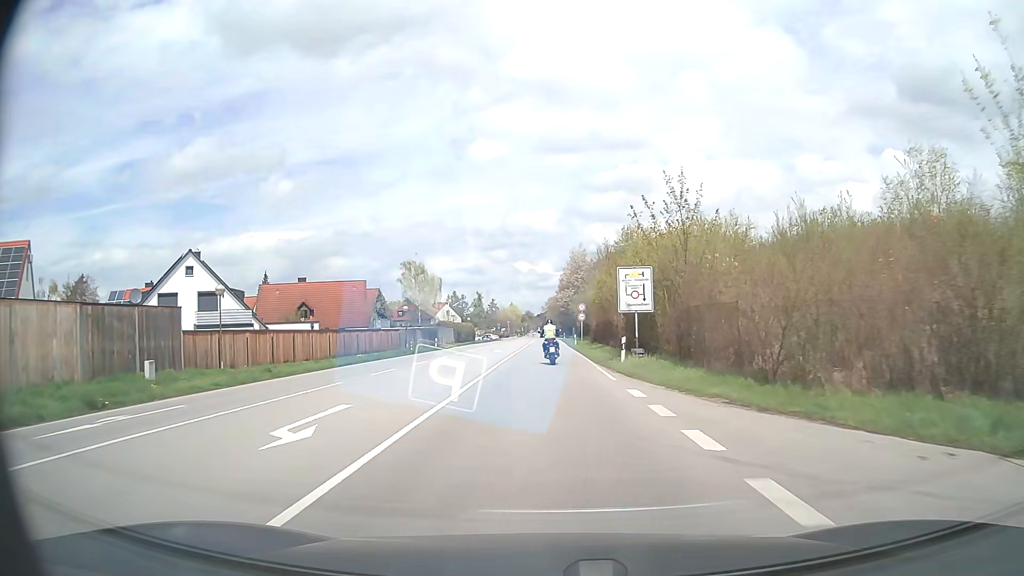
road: secondary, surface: asphalt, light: Day
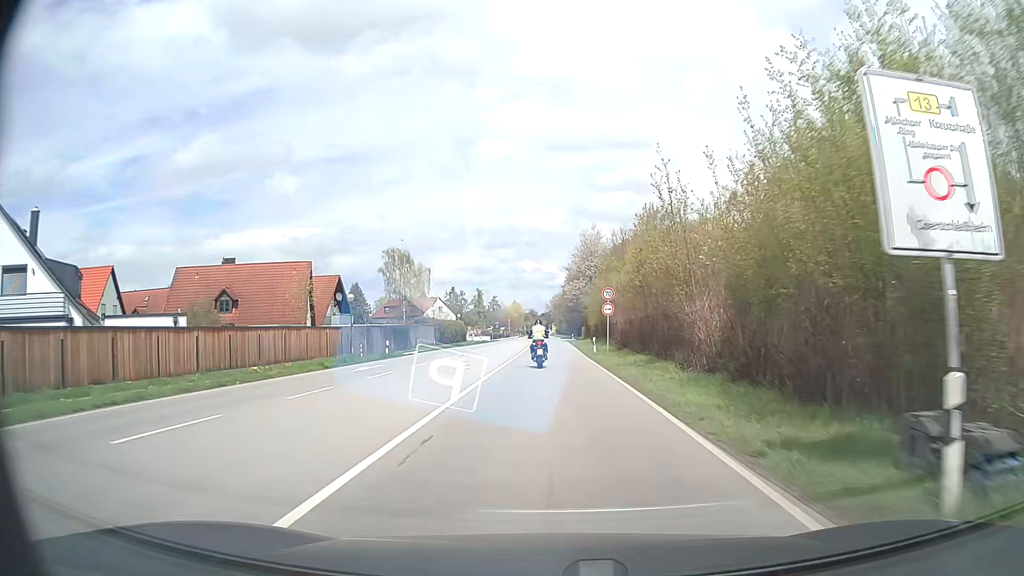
(-0.1, +19.3) m; 0°
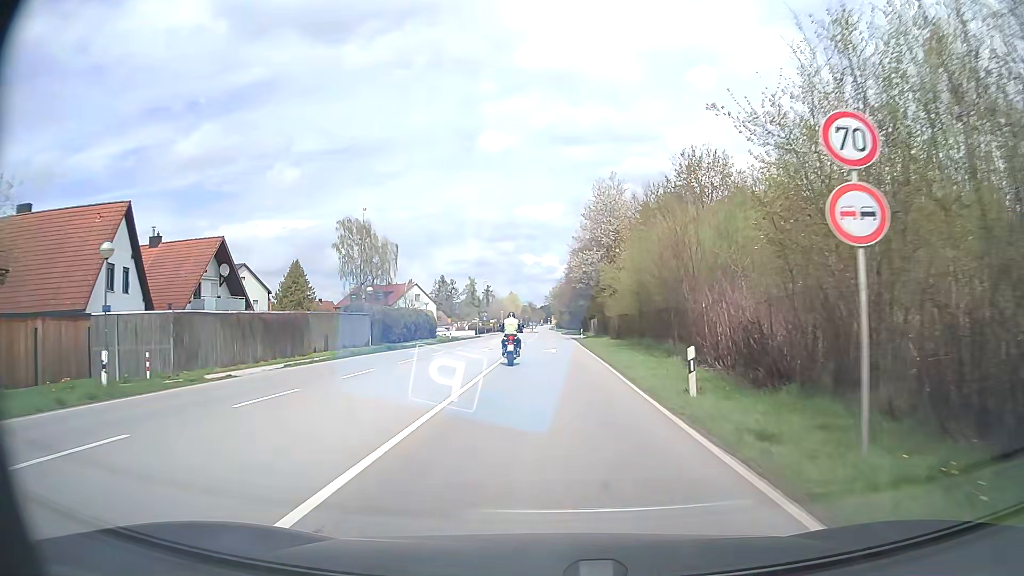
(0.0, +26.6) m; 0°
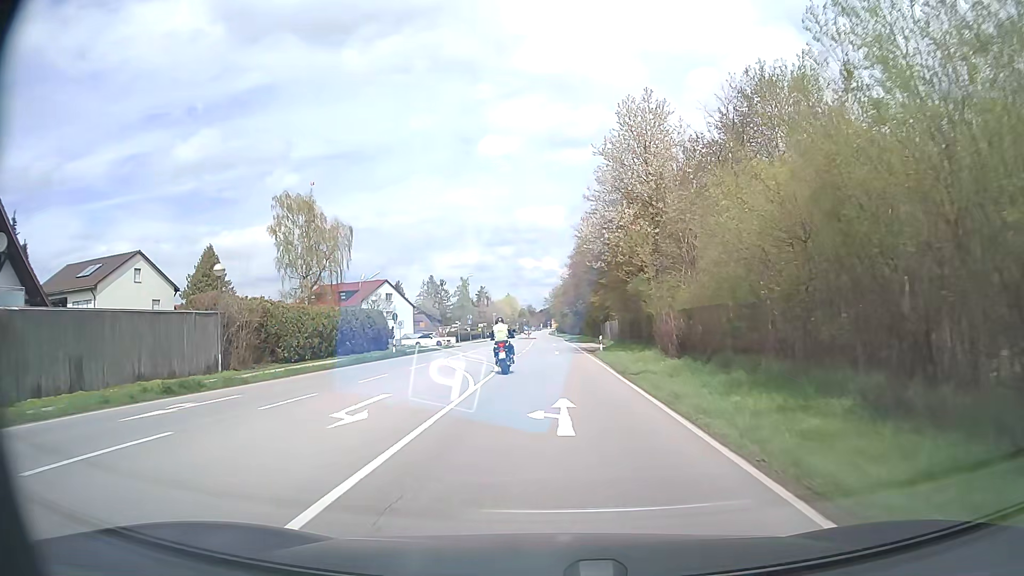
(0.0, +22.9) m; 0°
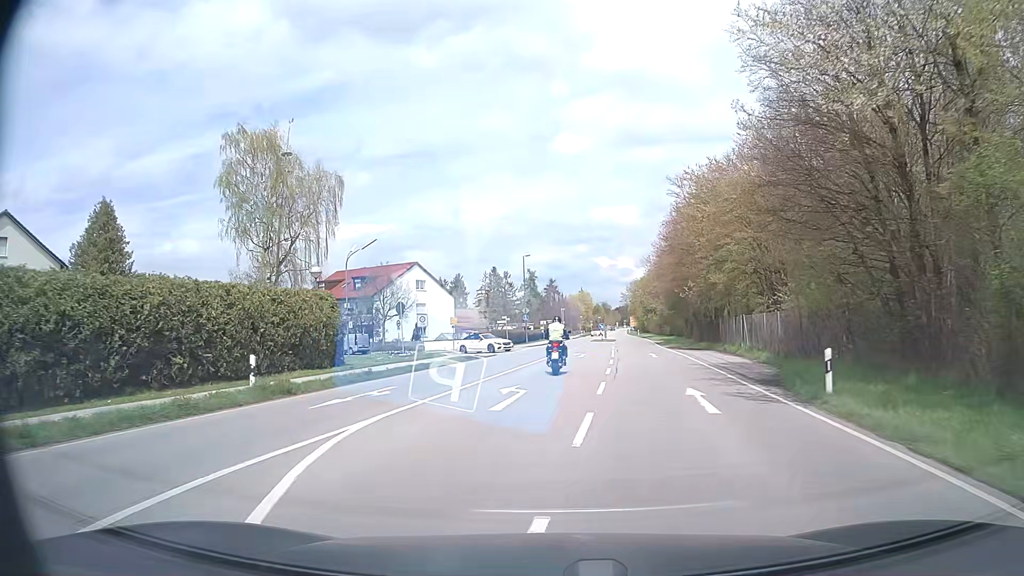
(-0.9, +26.0) m; -6°
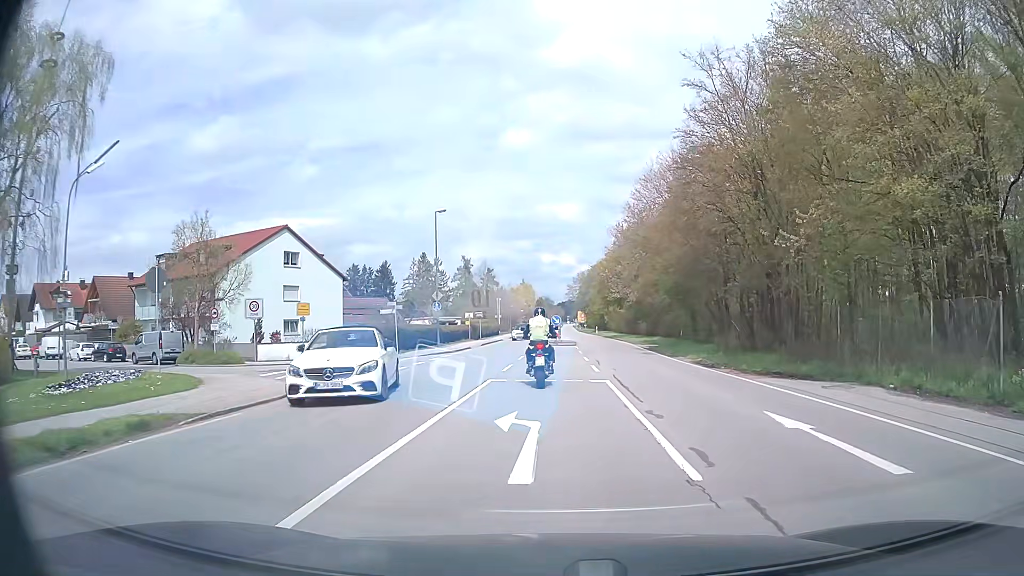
(+0.9, +25.8) m; +4°
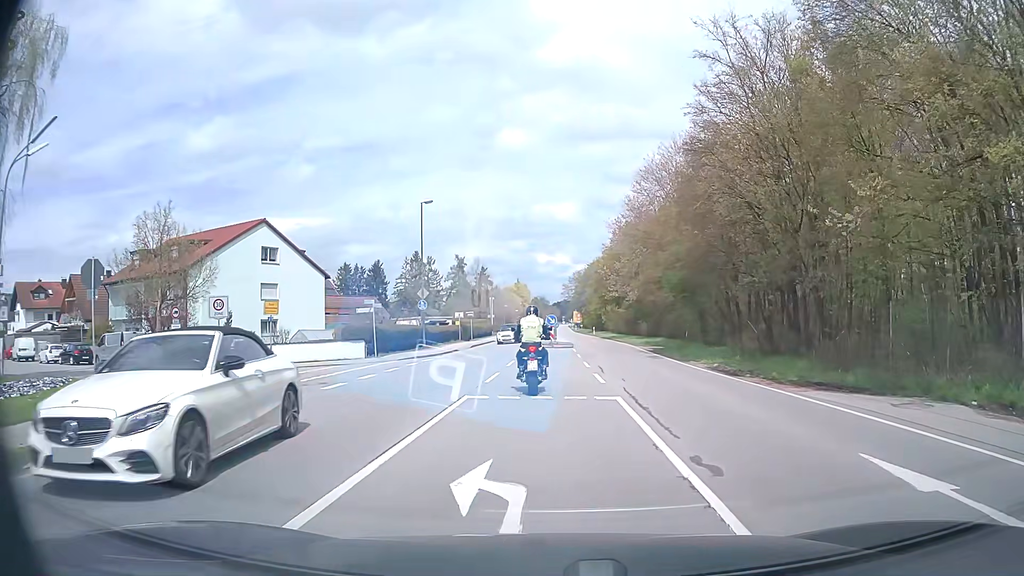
(0.0, +3.5) m; 0°
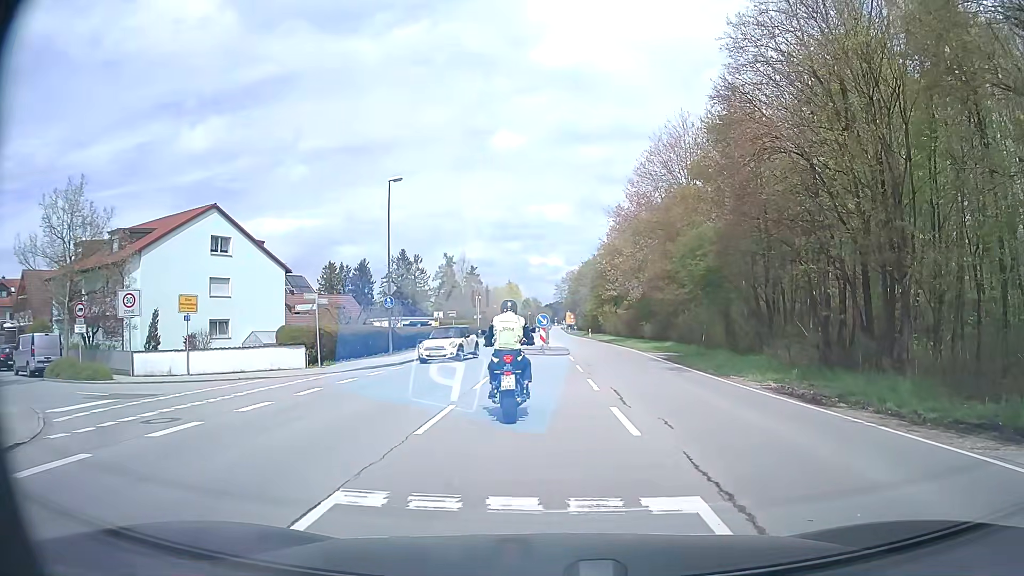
(+0.1, +7.0) m; +2°
